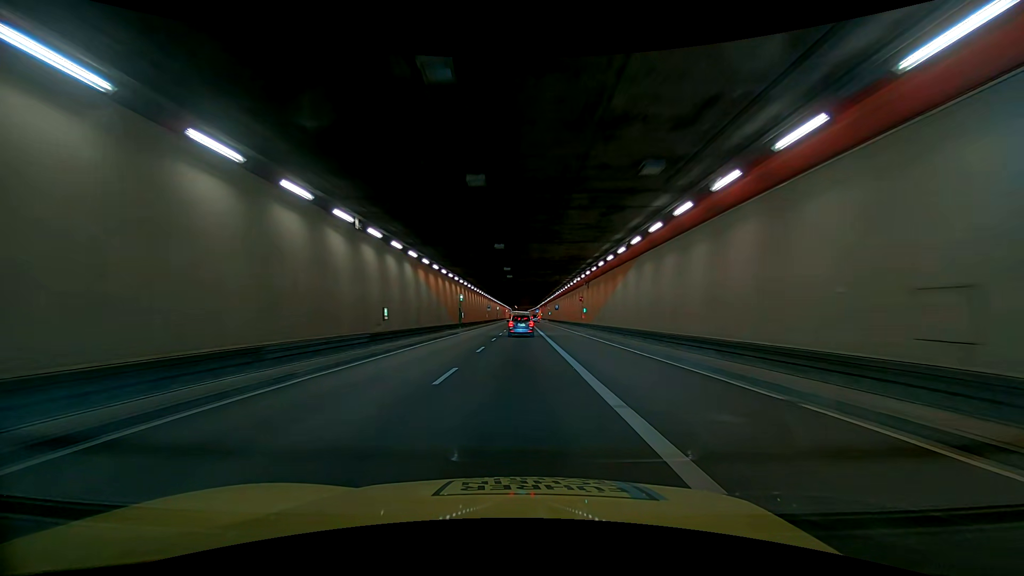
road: secondary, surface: asphalt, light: Day
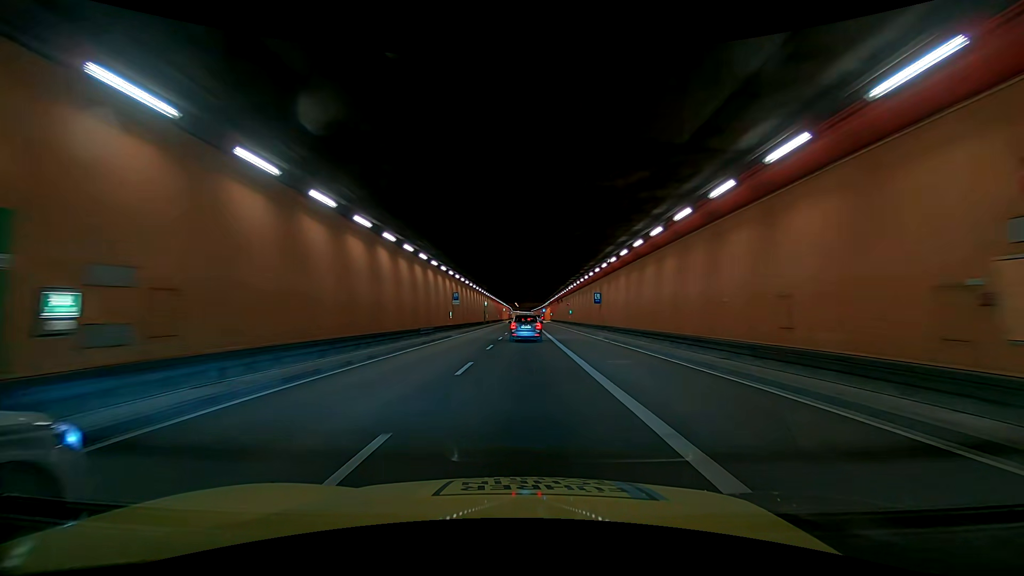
(0.0, +43.5) m; 0°
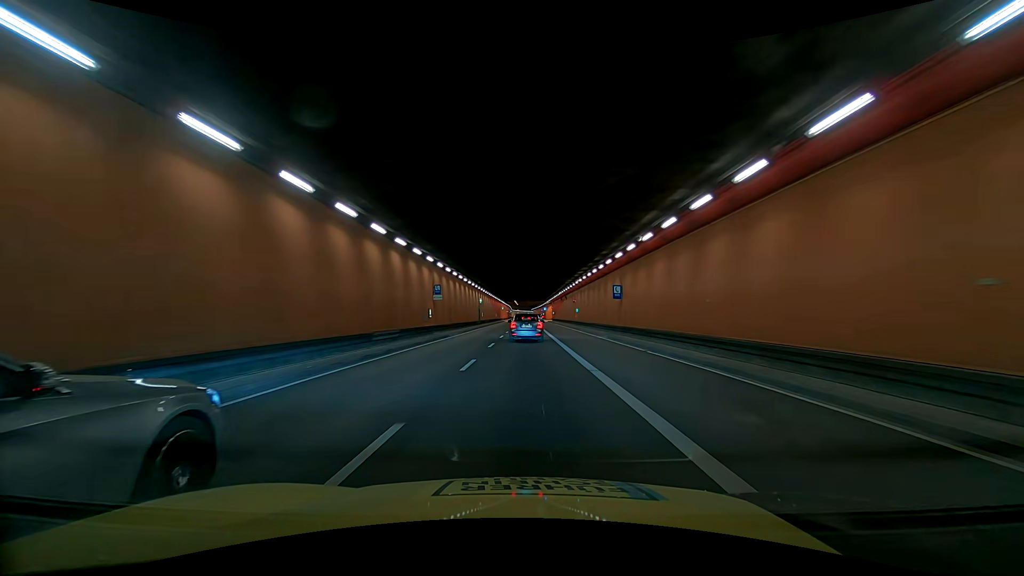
(0.0, +8.5) m; 0°
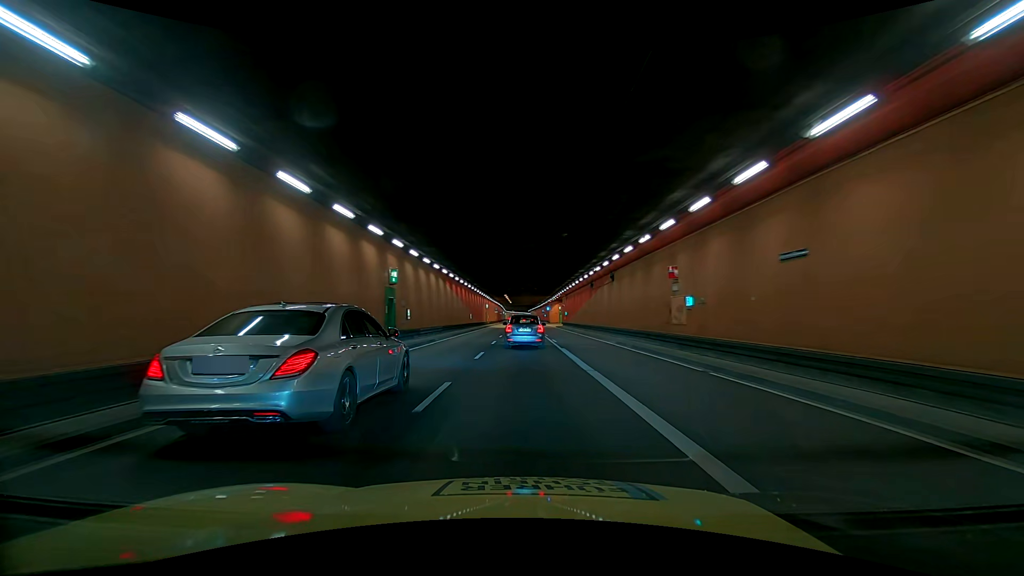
(0.0, +41.1) m; 0°
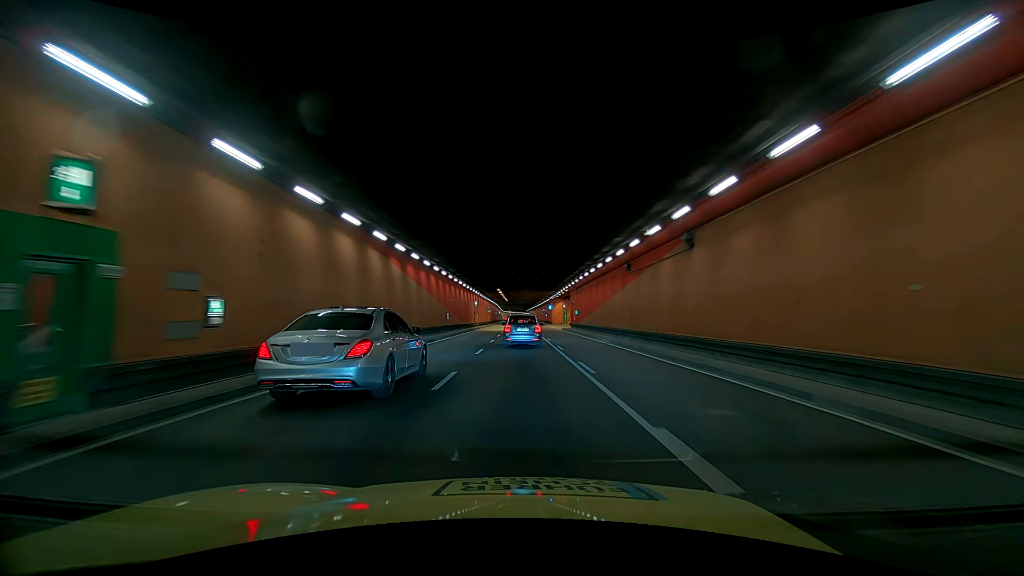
(0.0, +15.9) m; 0°
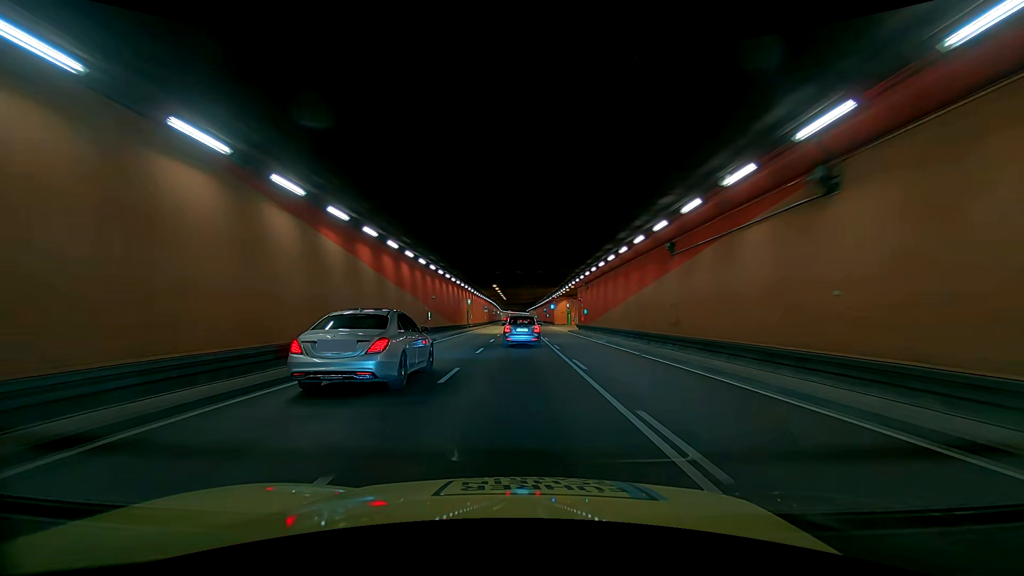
(0.0, +8.0) m; 0°
